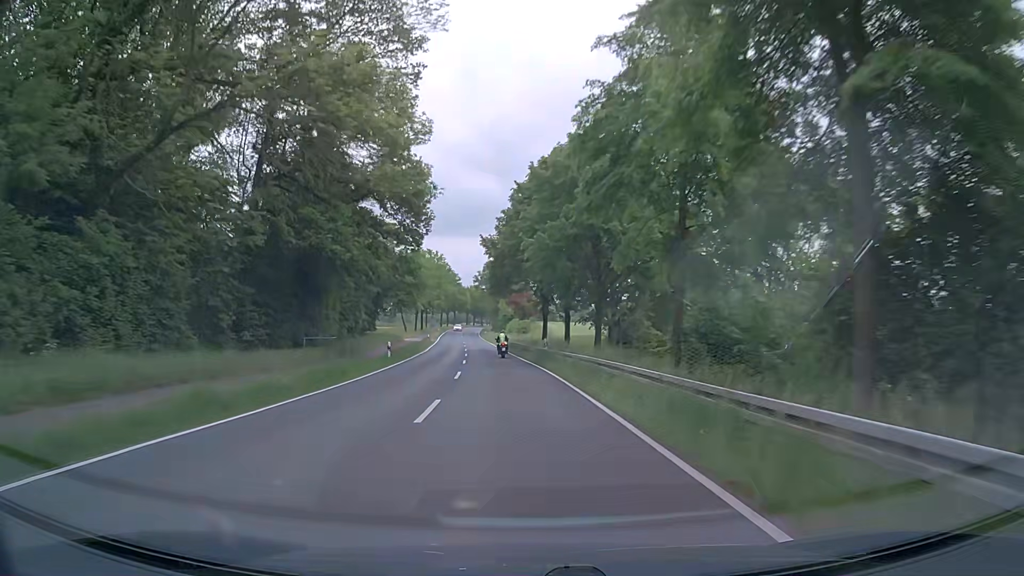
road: secondary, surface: asphalt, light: Day
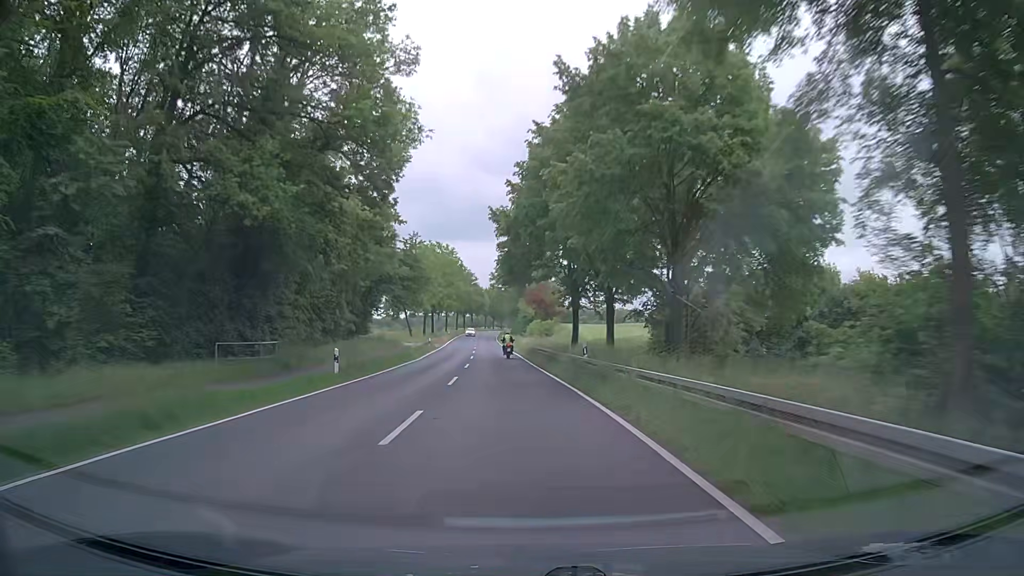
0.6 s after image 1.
(-0.2, +13.6) m; -2°
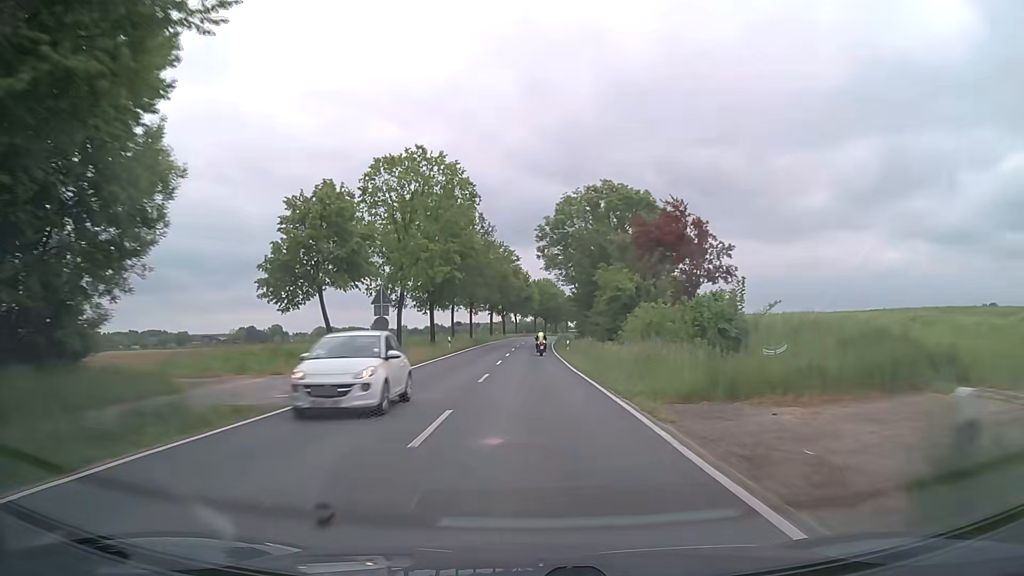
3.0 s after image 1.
(-2.6, +56.1) m; -4°
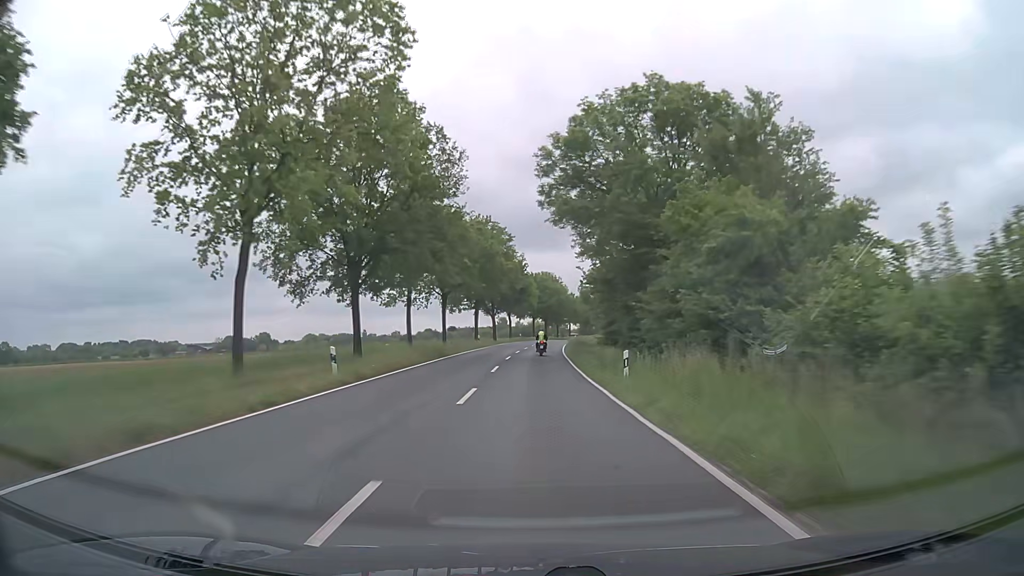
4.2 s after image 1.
(+0.1, +28.1) m; 0°
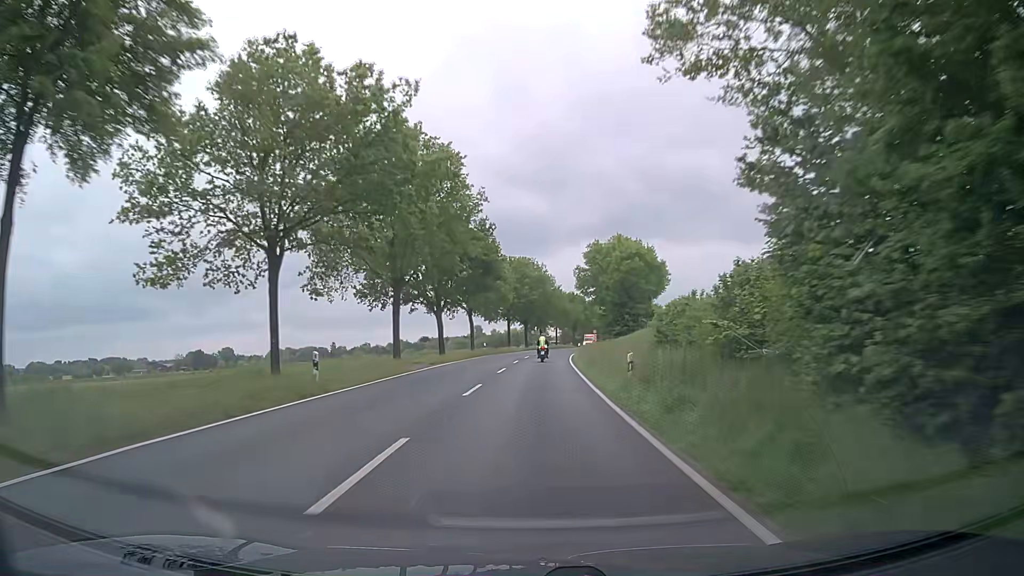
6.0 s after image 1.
(+0.7, +41.4) m; +2°
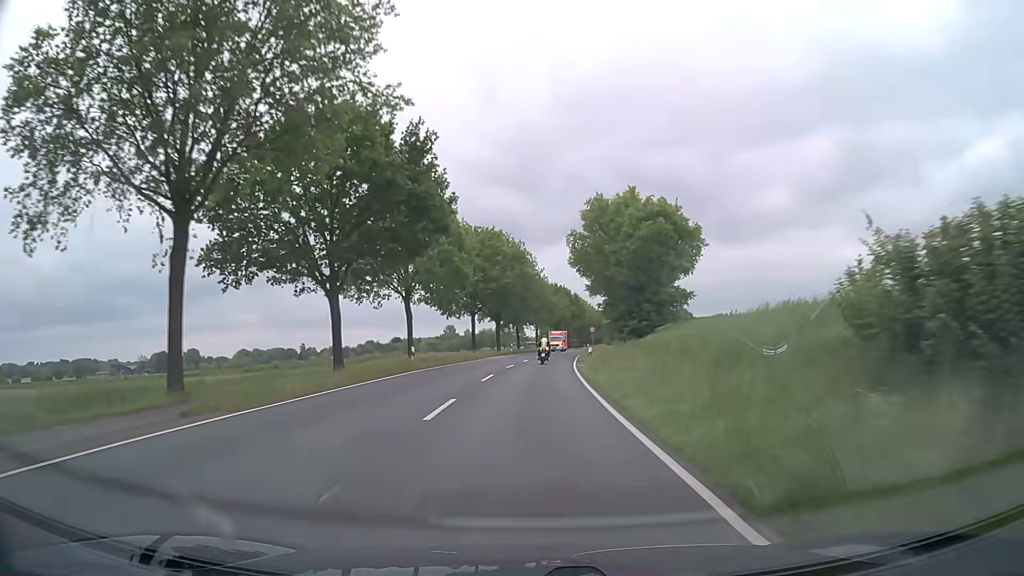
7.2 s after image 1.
(+0.3, +27.2) m; +2°
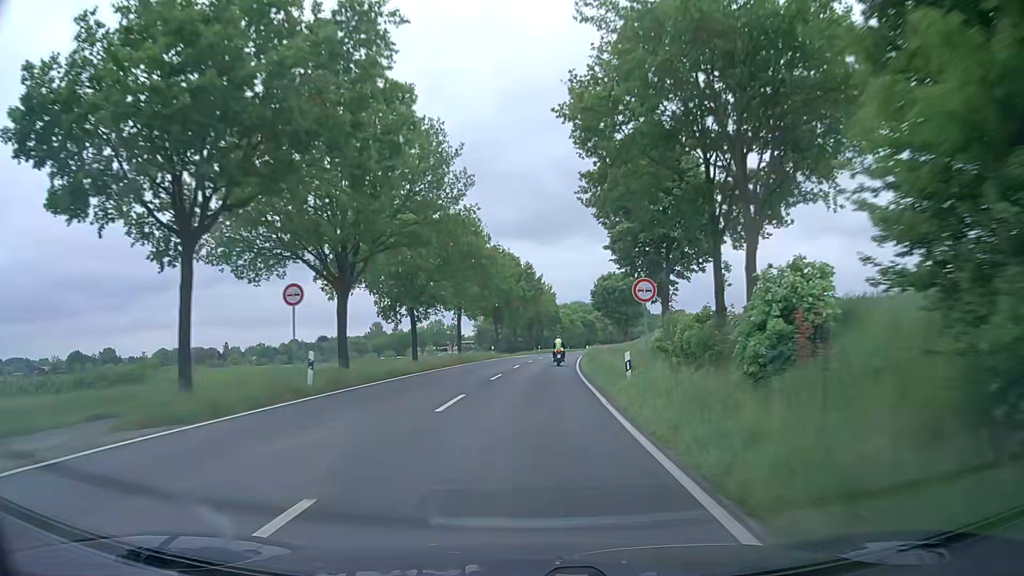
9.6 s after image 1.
(+2.2, +53.9) m; +5°
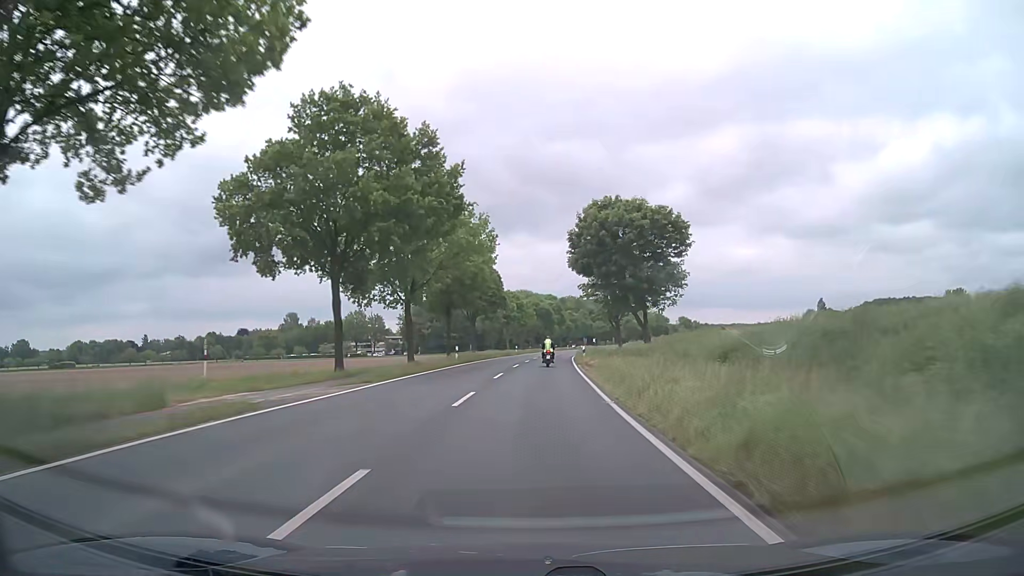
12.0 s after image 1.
(+2.5, +54.0) m; +5°
(0, +10) (0, +20) (+1, +30) (+1, +40) (+2, +50) (+3, +60) (+4, +70) (+4, +80) (+5, +90) (+7, +100) m
